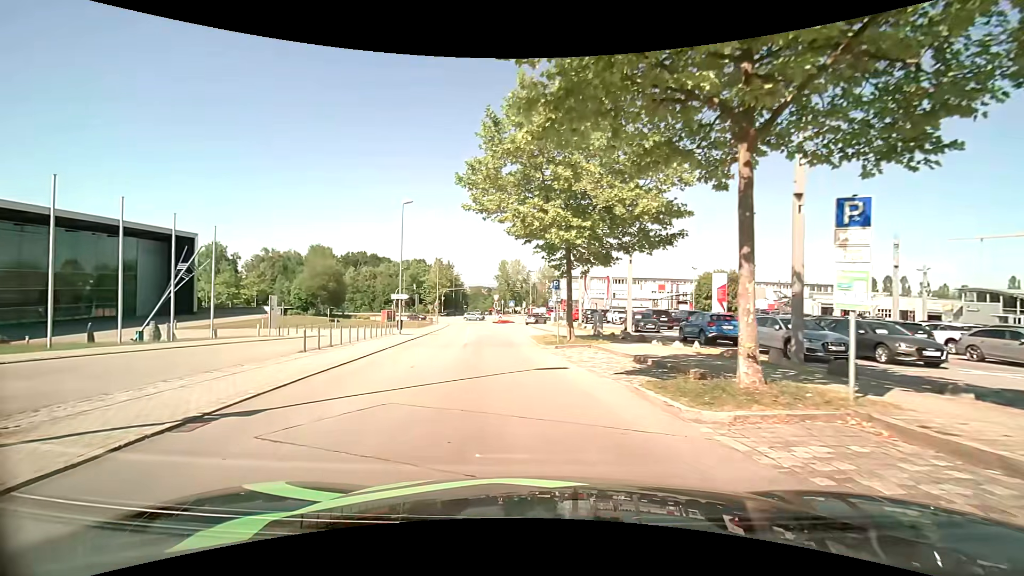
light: Day
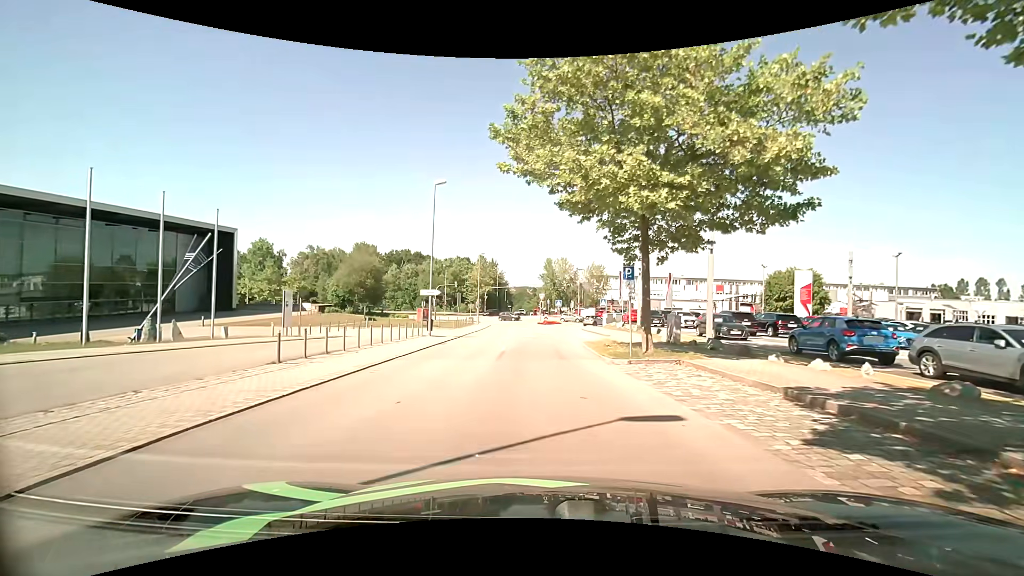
(-0.3, +5.9) m; -4°
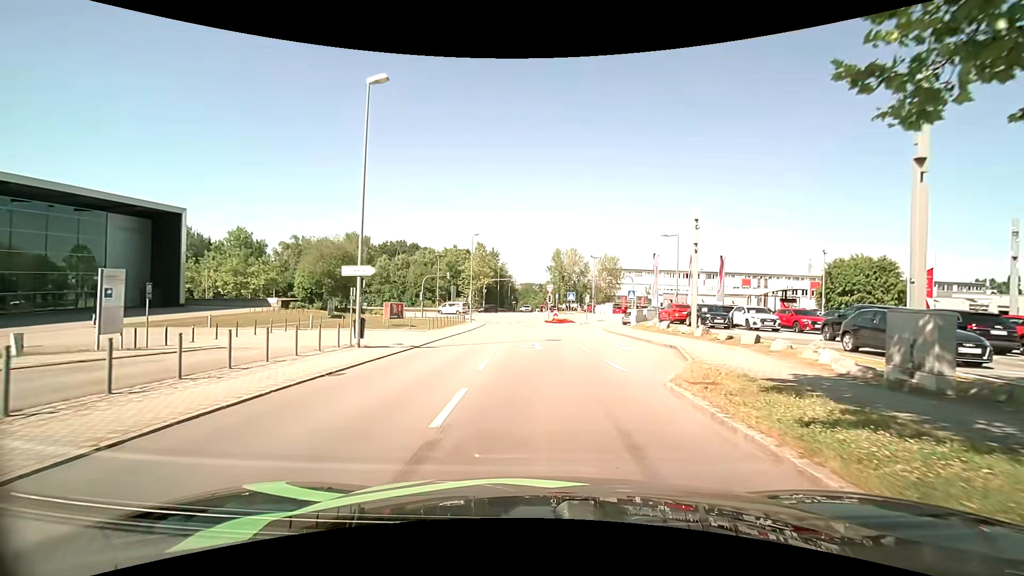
(-0.2, +14.2) m; -1°
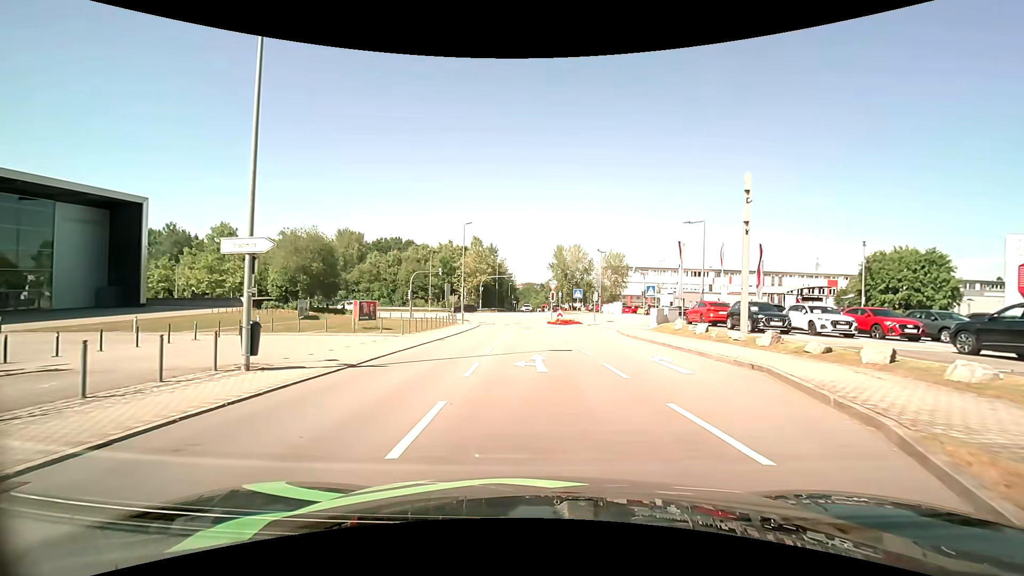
(0.0, +7.2) m; 0°
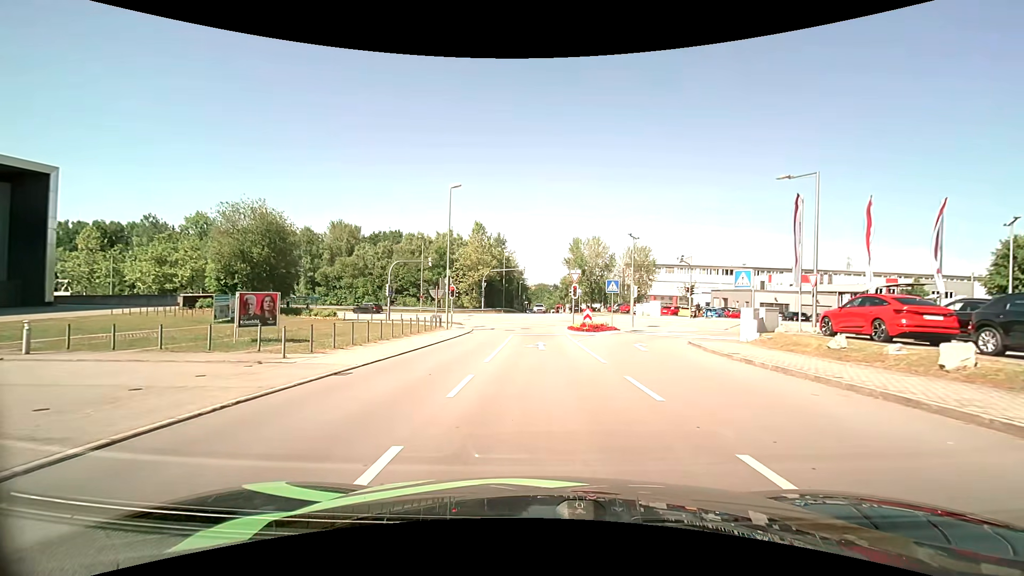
(-0.2, +14.6) m; -1°
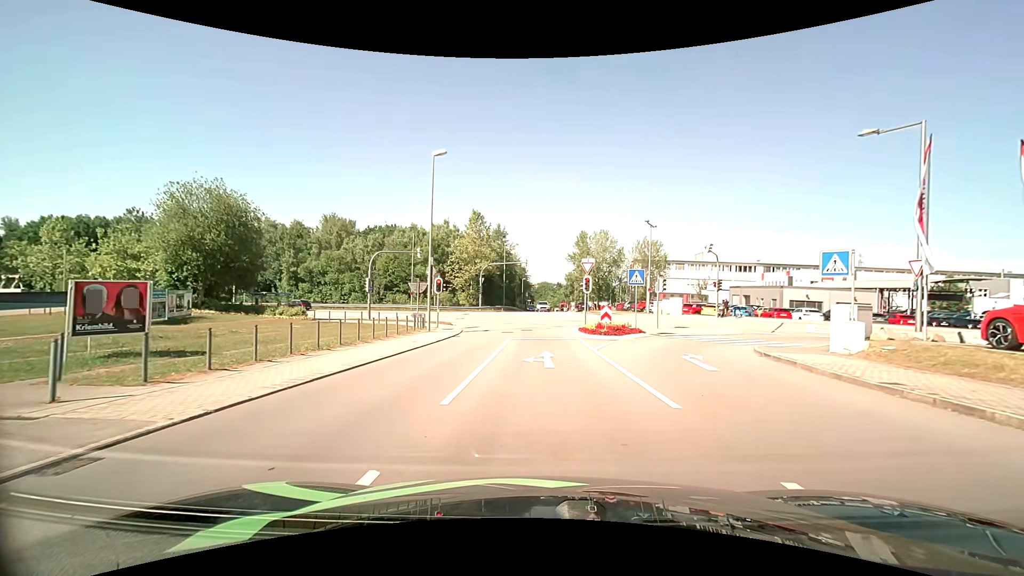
(0.0, +6.8) m; 0°
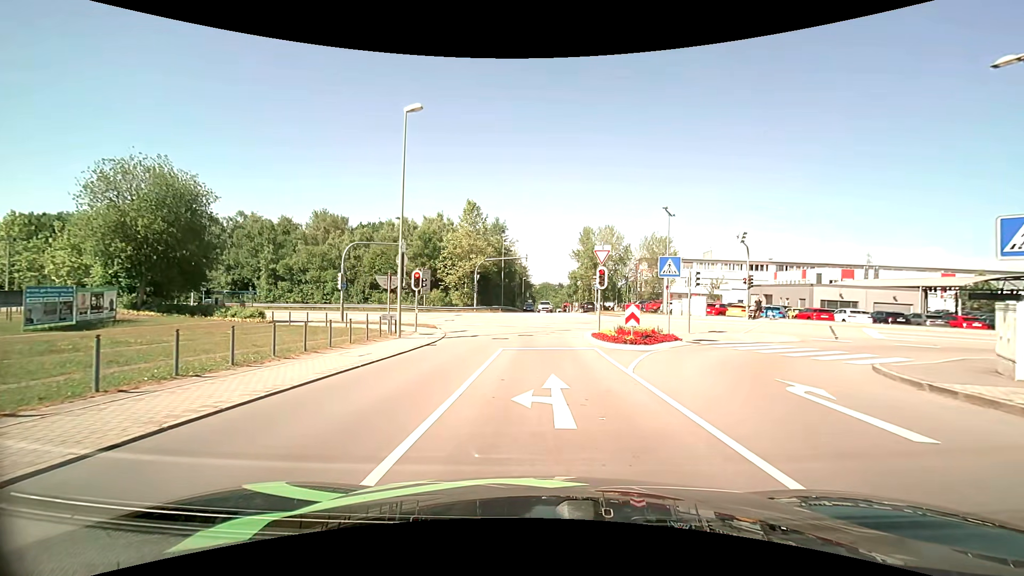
(0.0, +6.2) m; 0°
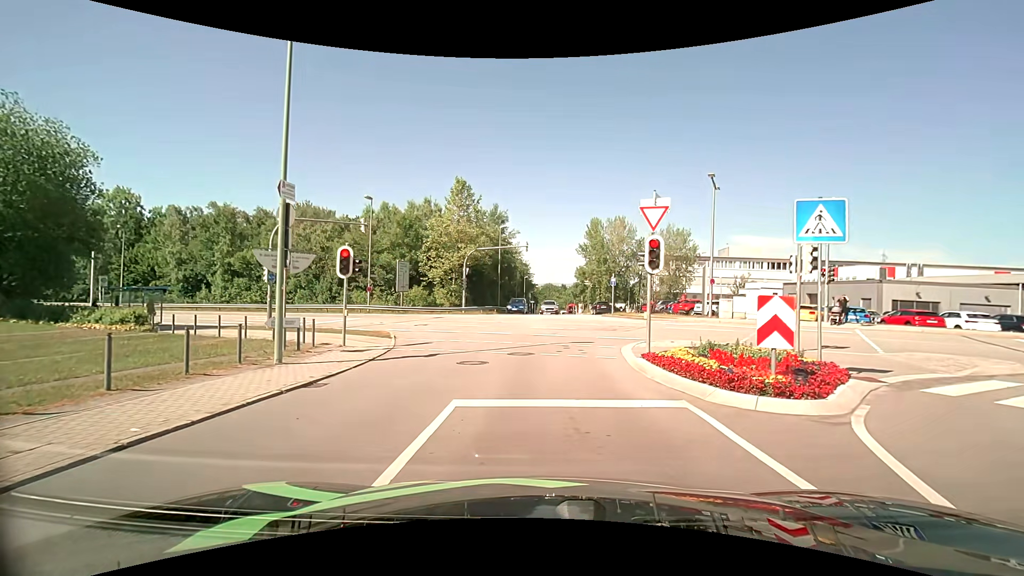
(0.0, +10.1) m; 0°
(0, +10) (-1, +20) (-3, +30) (-9, +37) (-18, +43) (-27, +47) (-36, +51) (-45, +55) (-55, +58) (-64, +61) m
